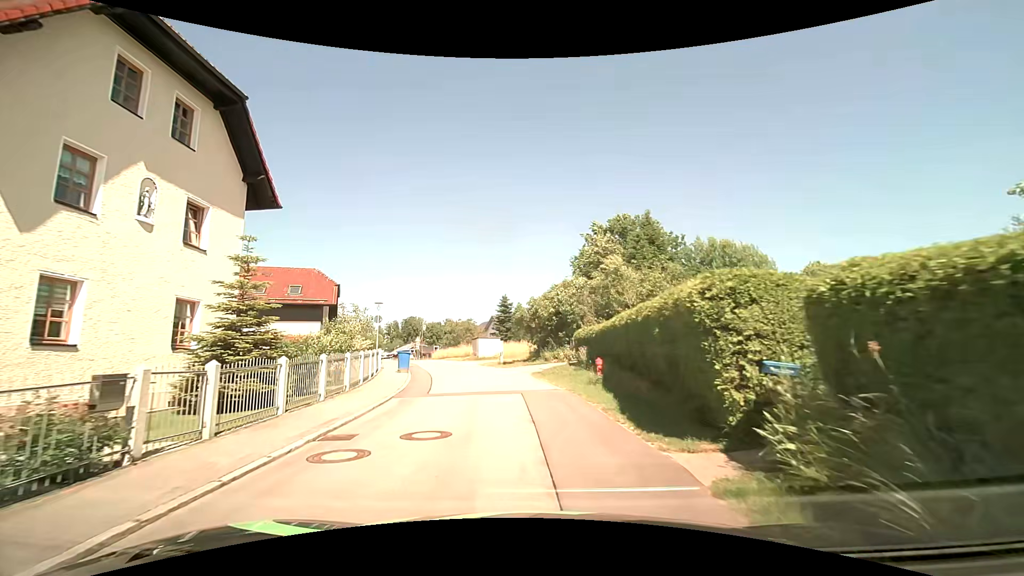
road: residential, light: Day
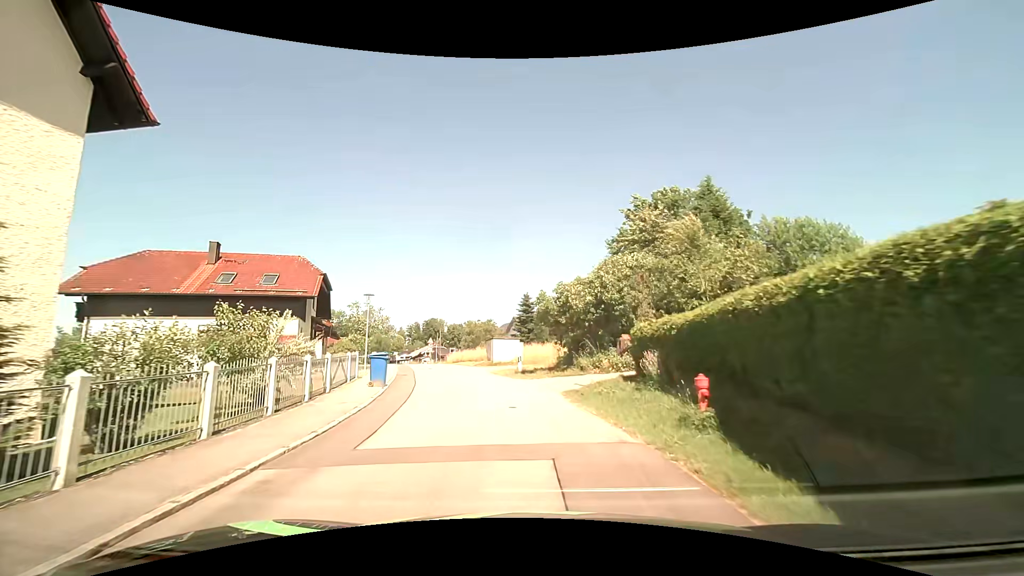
(-0.1, +7.5) m; -2°
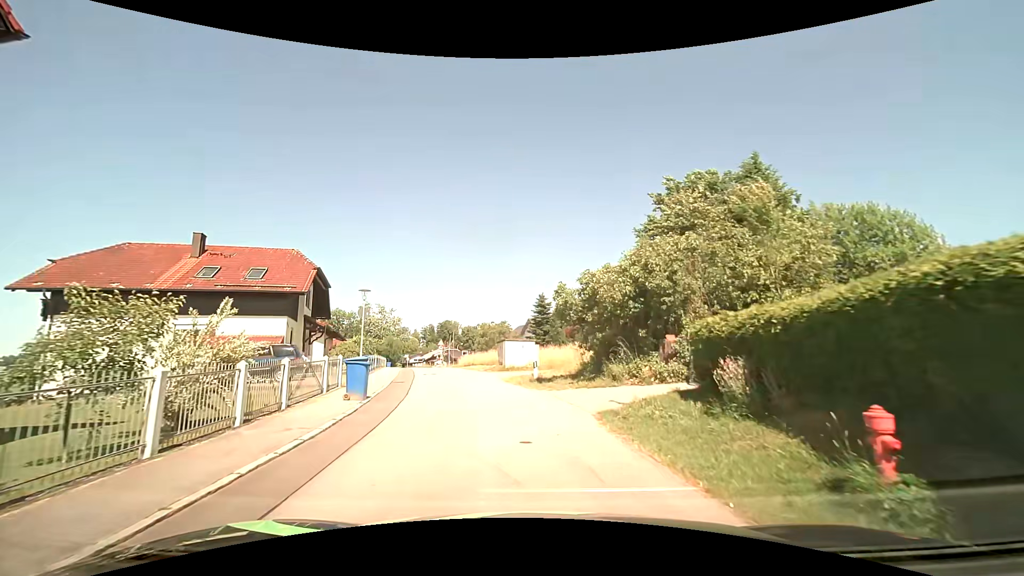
(0.0, +3.7) m; -2°
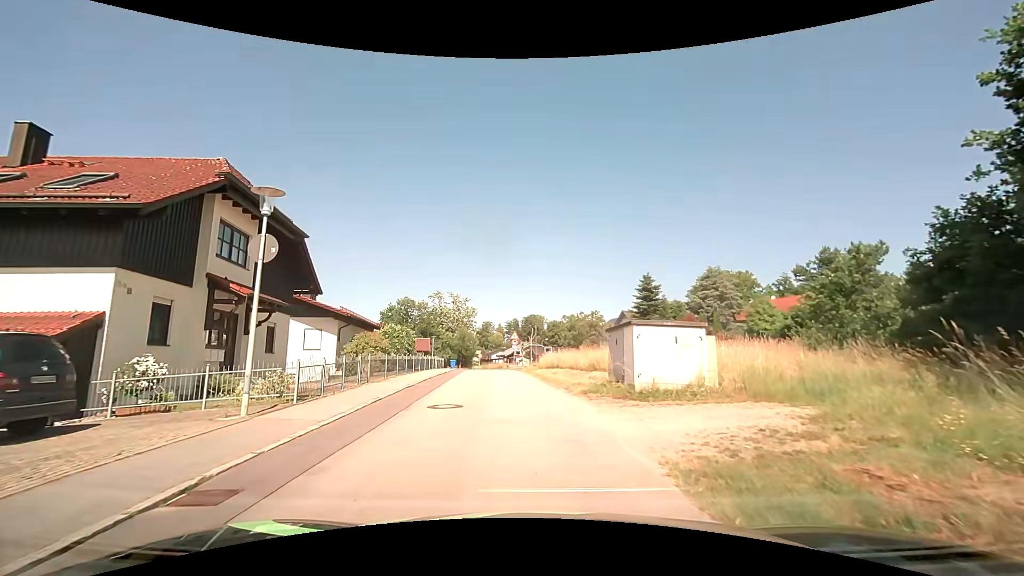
(-1.5, +17.4) m; -10°
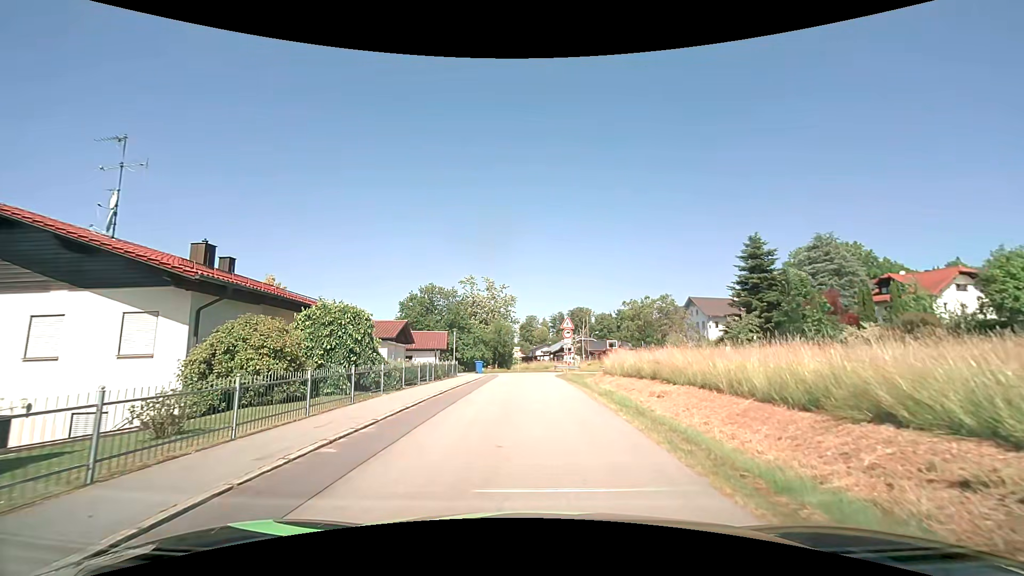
(-0.9, +18.2) m; -5°
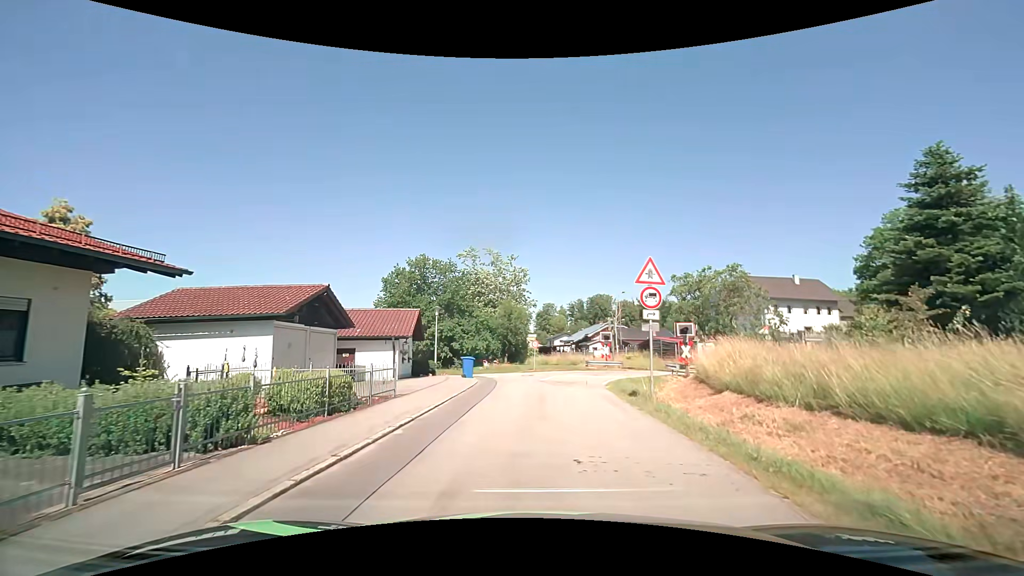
(-0.3, +17.6) m; -1°
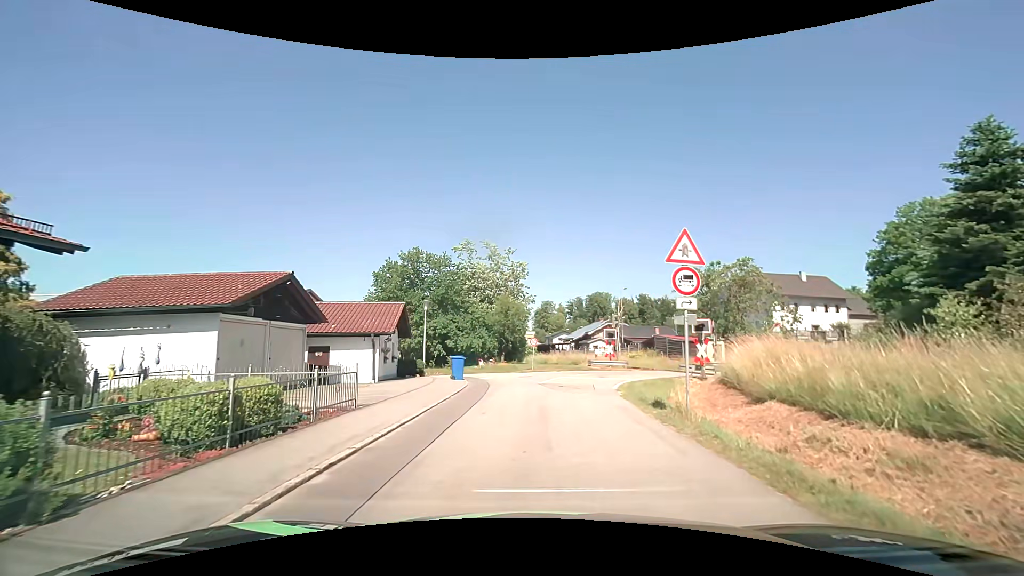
(0.0, +3.0) m; 0°
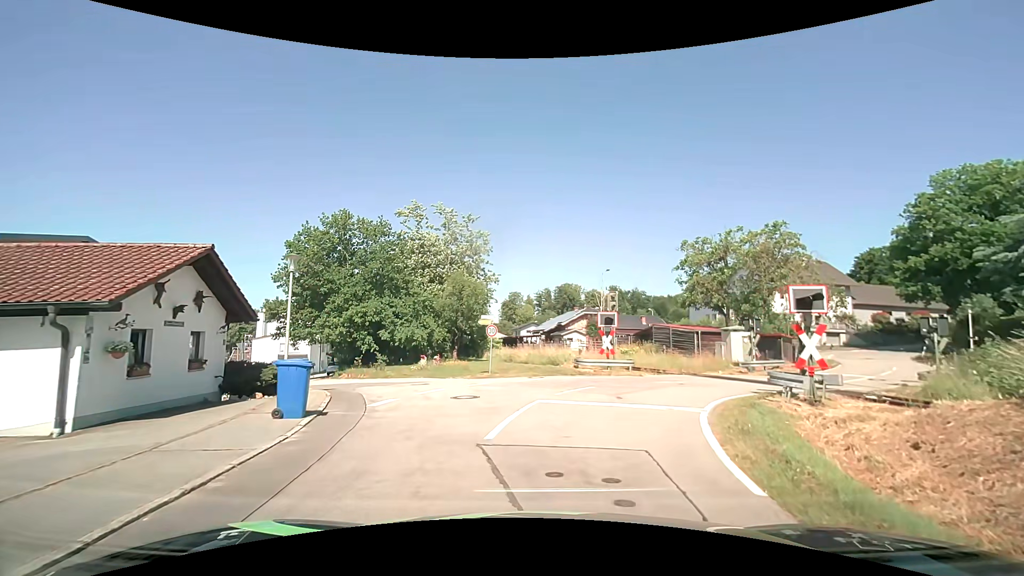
(+0.4, +13.2) m; +4°
(+1, +10) (+5, +19) (+13, +25) (+21, +31) (+27, +38) (+32, +47) (+38, +55) (+45, +62) (+53, +68) (+62, +73) m
